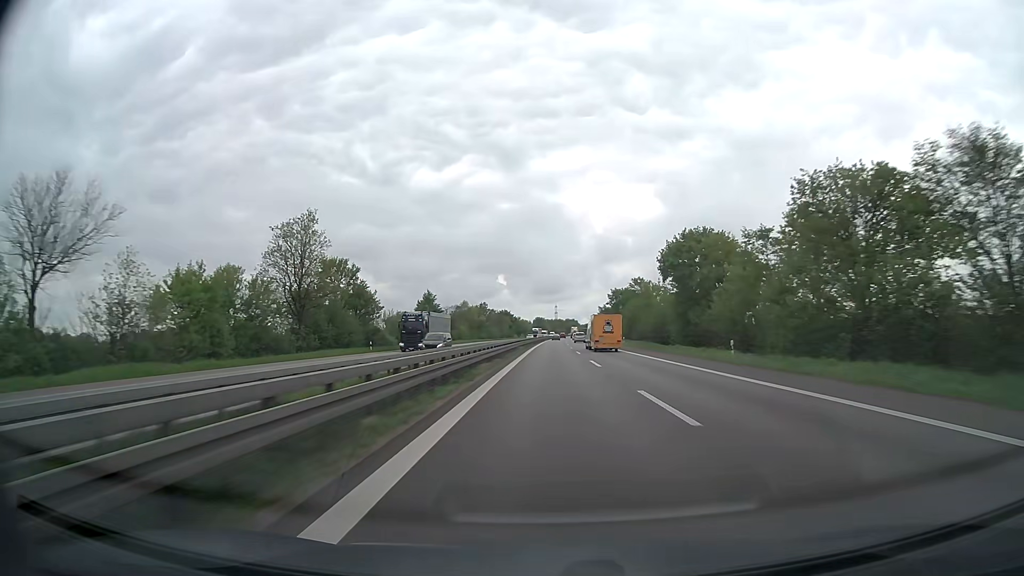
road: trunk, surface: asphalt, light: Day
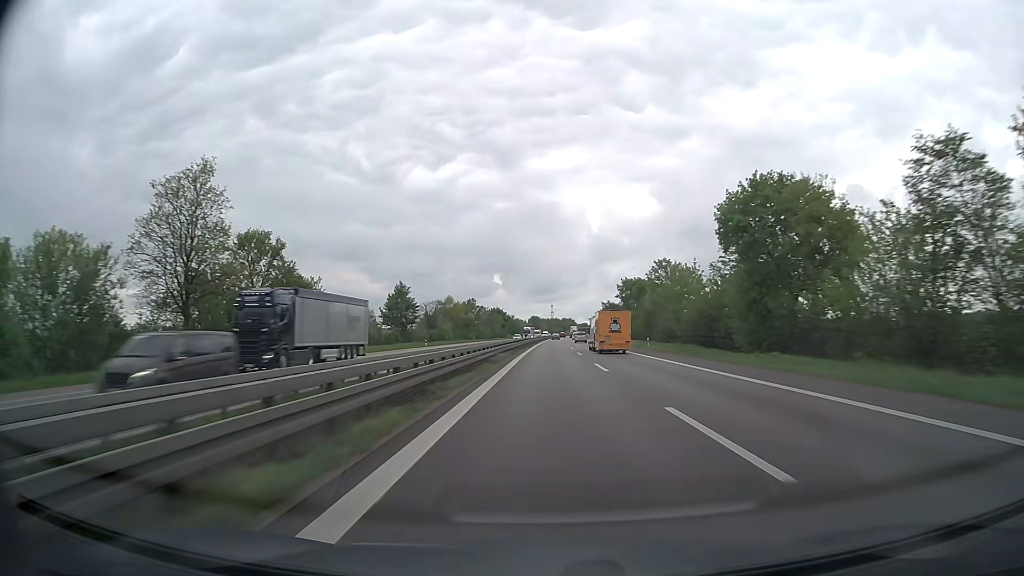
(0.0, +21.9) m; 0°
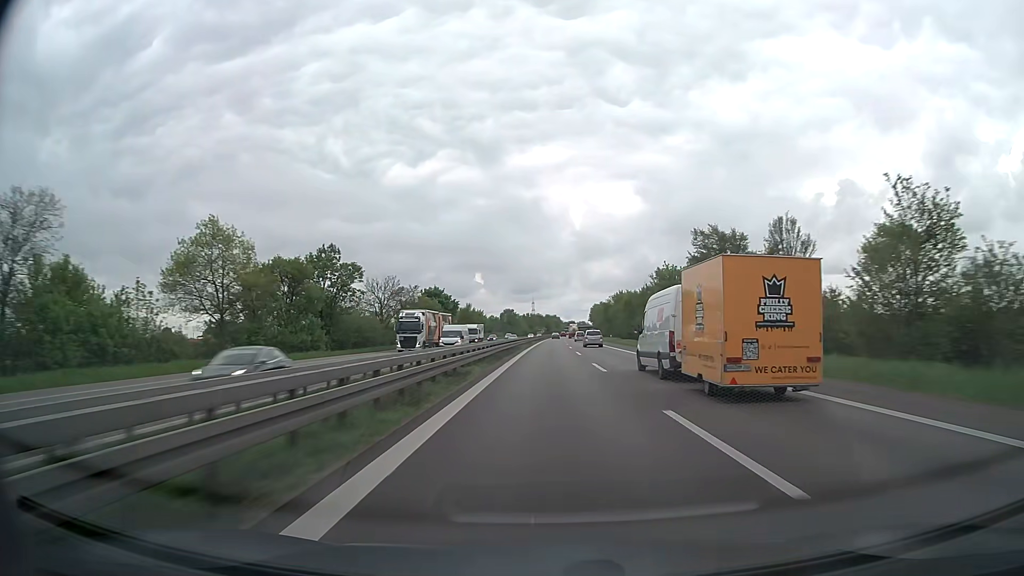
(+1.3, +109.1) m; +1°
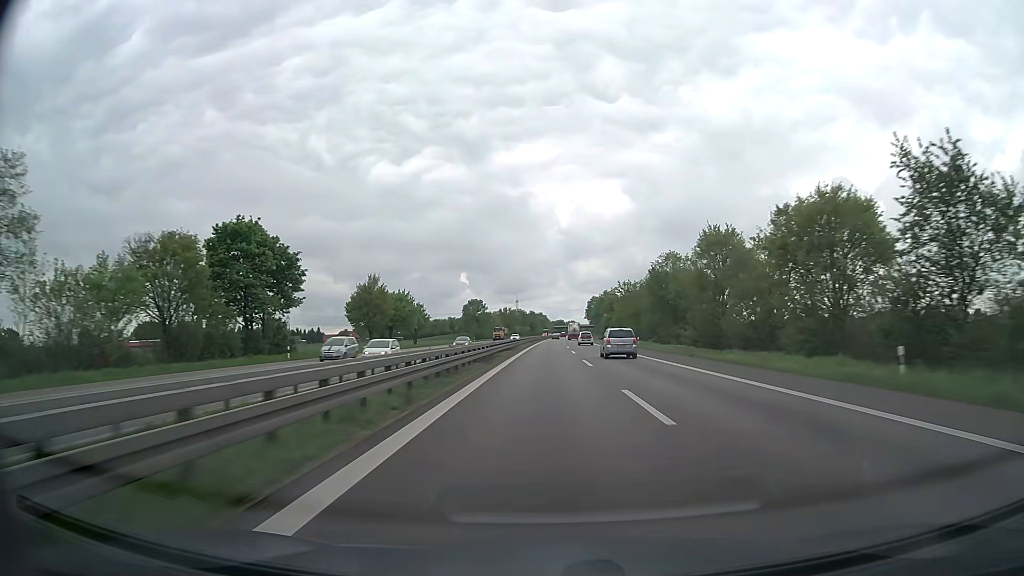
(+1.2, +85.9) m; +1°
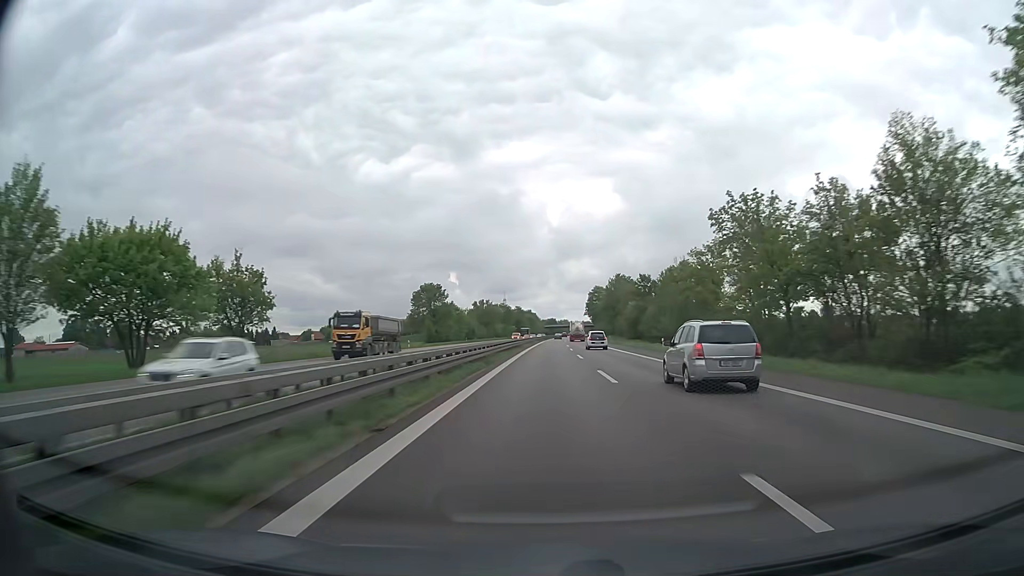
(+0.4, +63.9) m; +1°
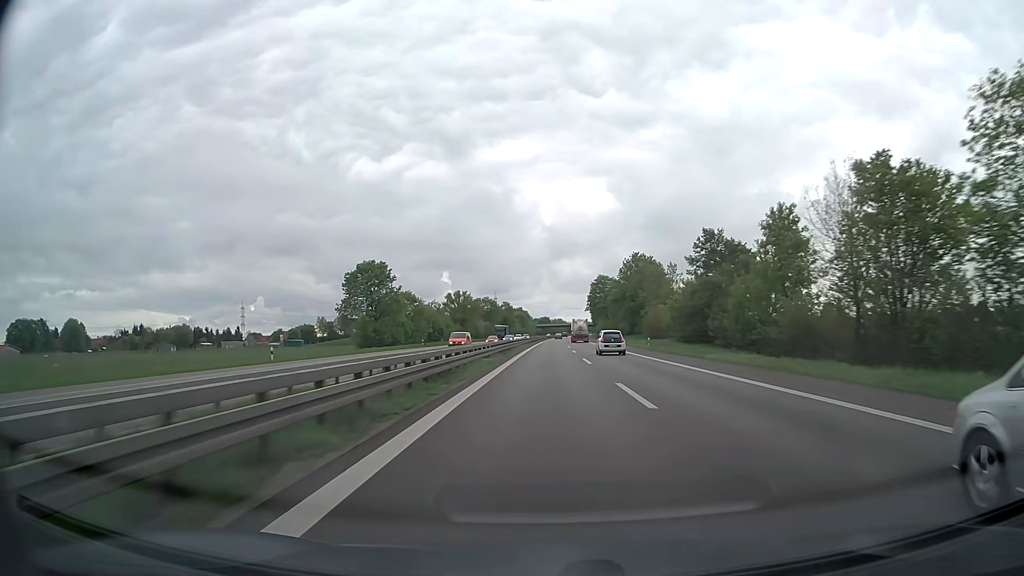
(+0.3, +42.4) m; +1°
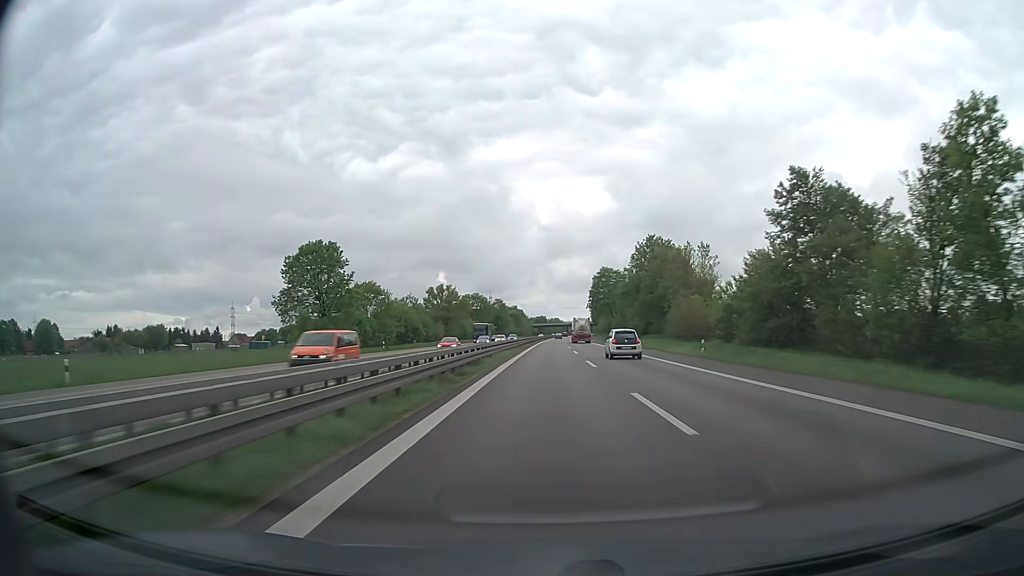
(+0.1, +21.2) m; 0°
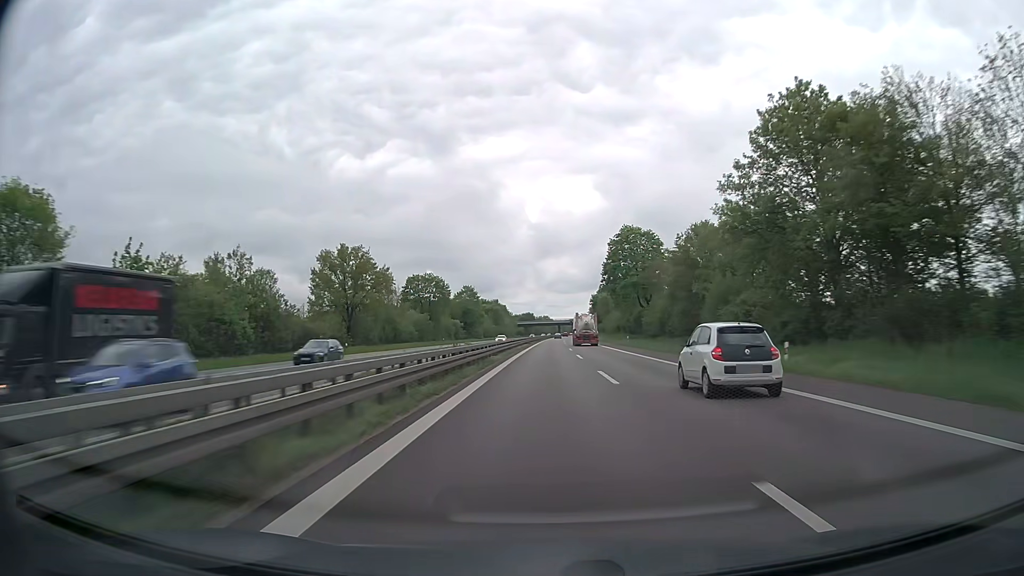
(+0.6, +63.4) m; +1°
(0, +10) (0, +20) (0, +30) (0, +40) (0, +50) (0, +60) (+1, +70) (+1, +80) (+1, +90) (+1, +100) m
